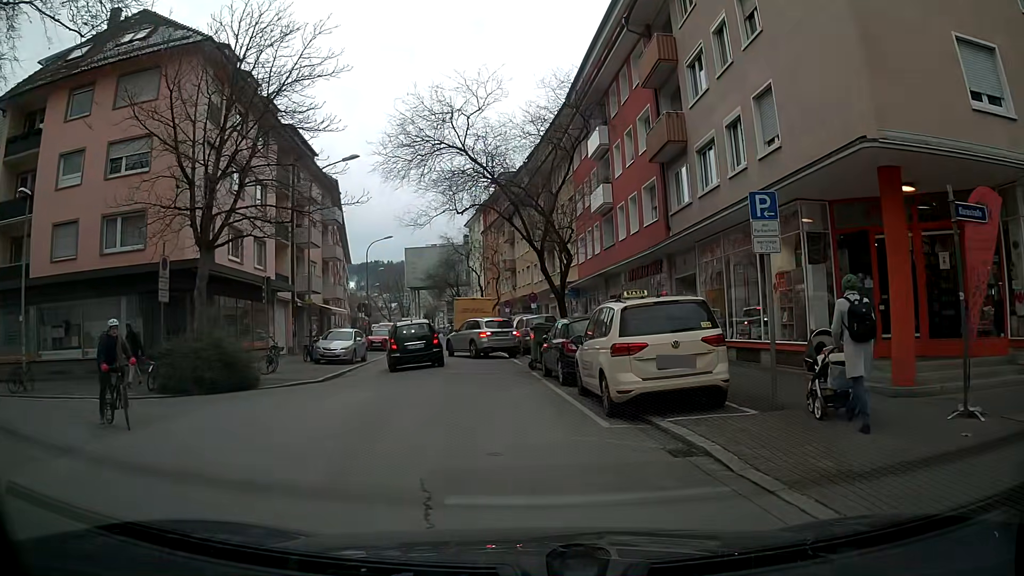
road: residential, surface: asphalt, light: Day
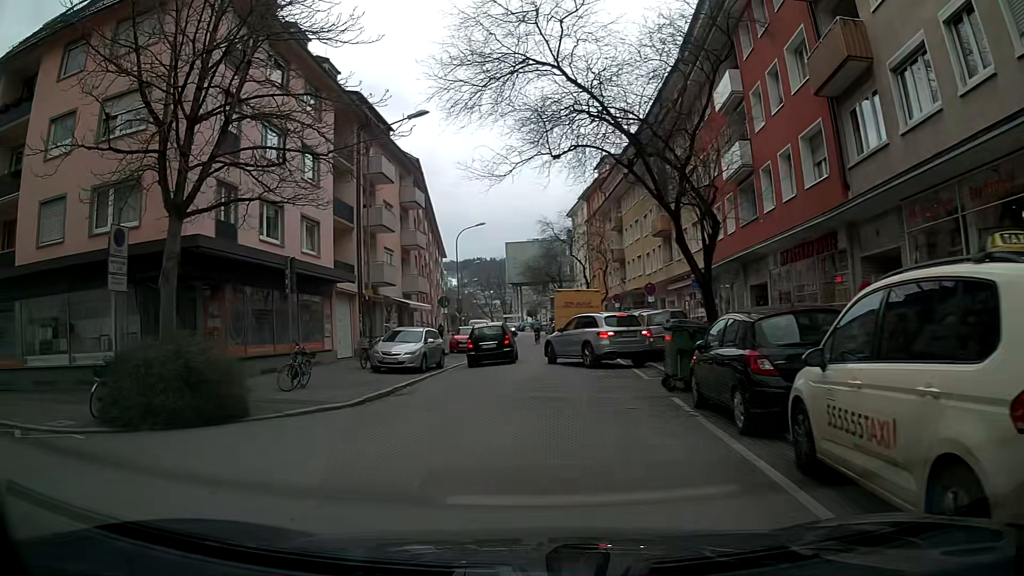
(-0.6, +6.5) m; -11°
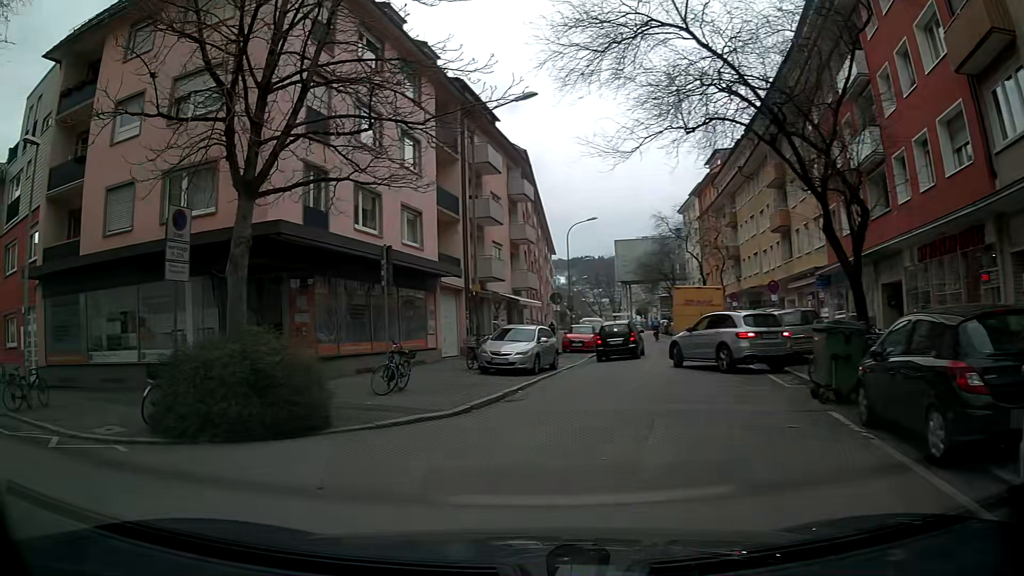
(-0.2, +1.9) m; -11°
